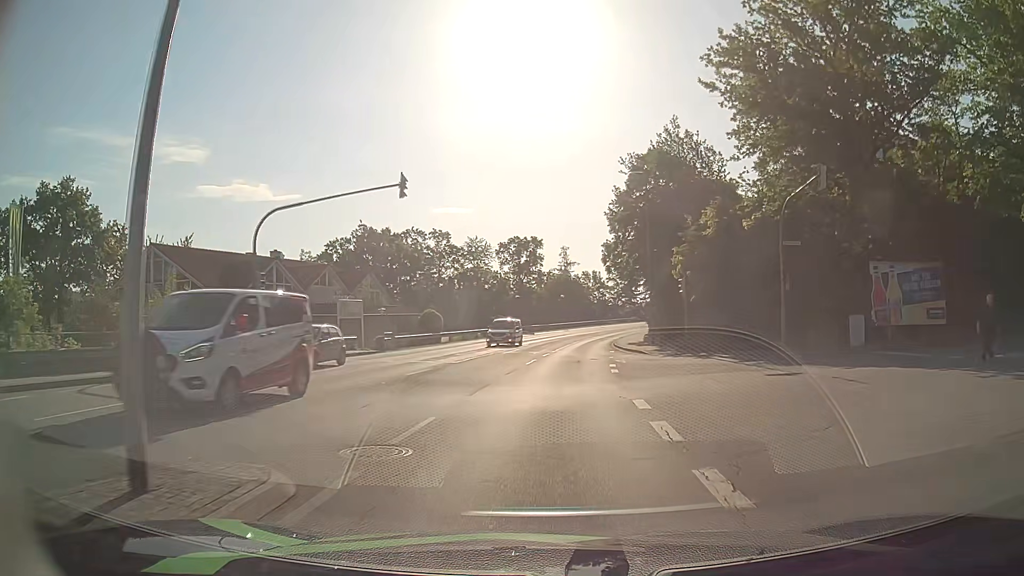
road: tertiary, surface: asphalt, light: Day
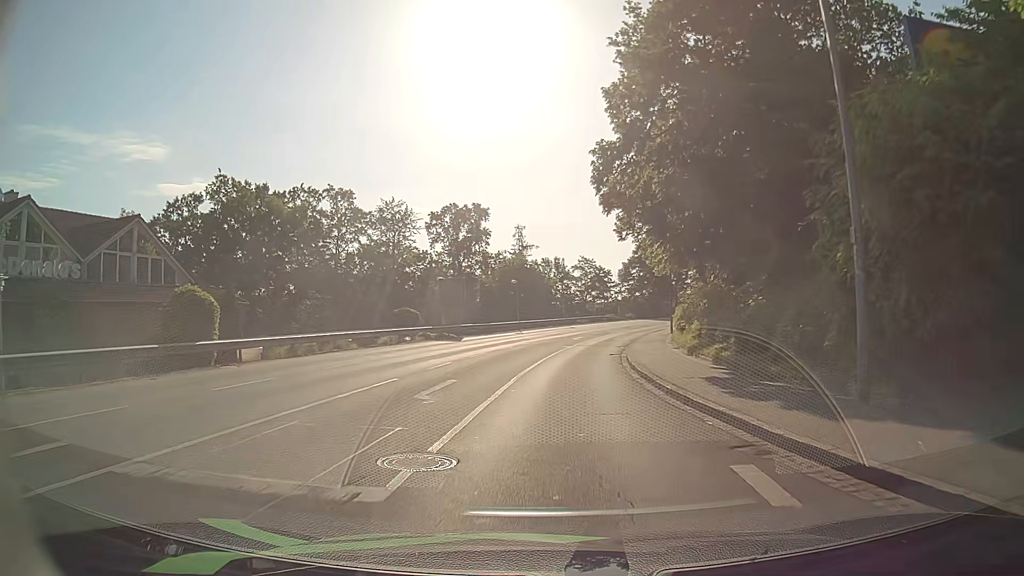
(+1.2, +30.1) m; +4°
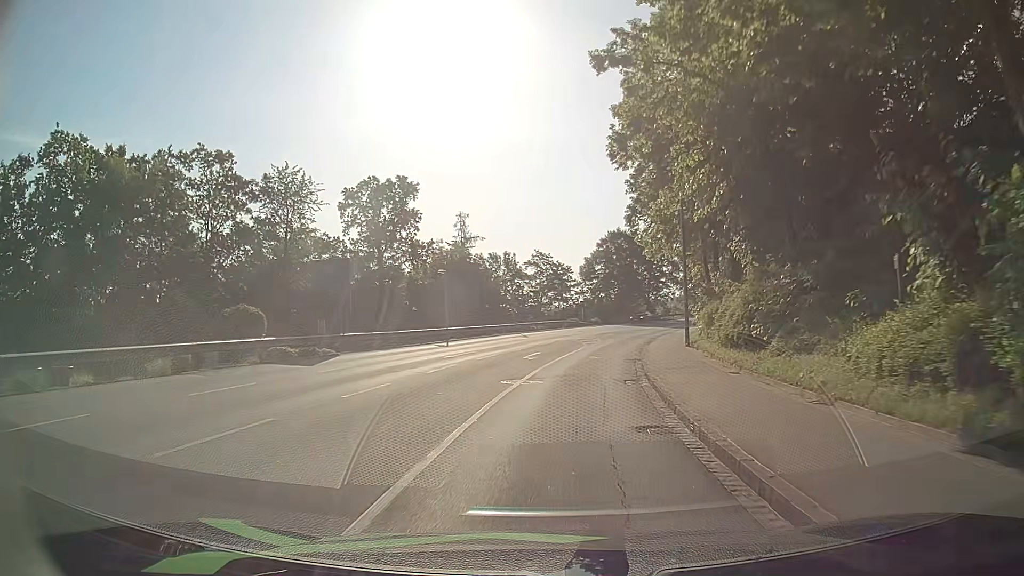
(+0.5, +18.5) m; +4°
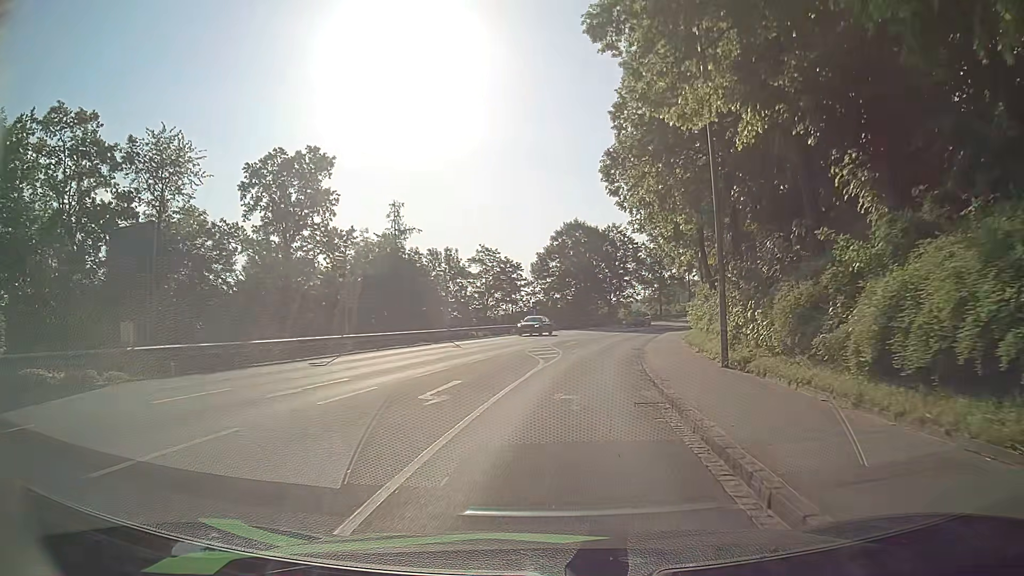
(+0.4, +12.7) m; +5°
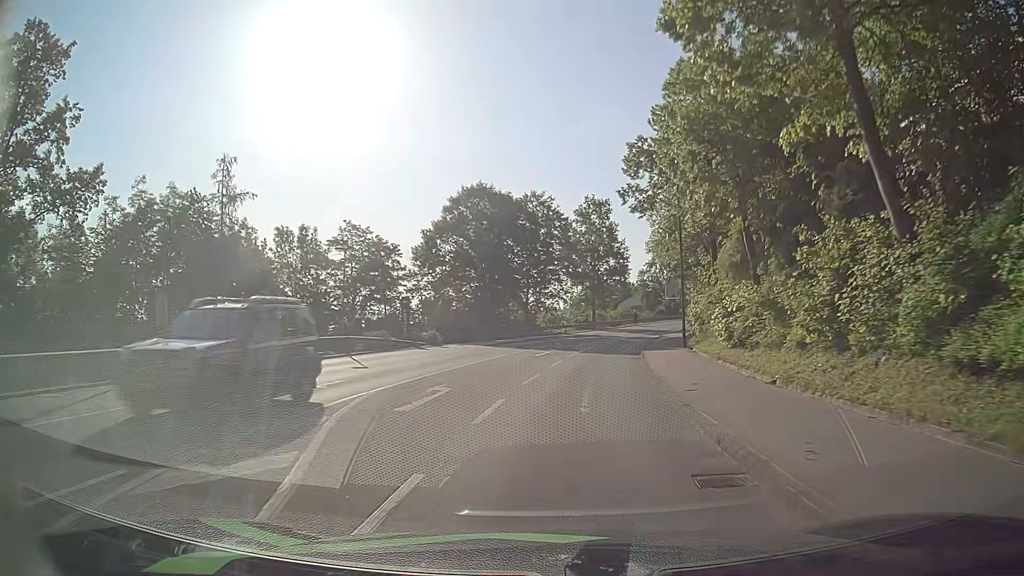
(+1.3, +26.2) m; +7°
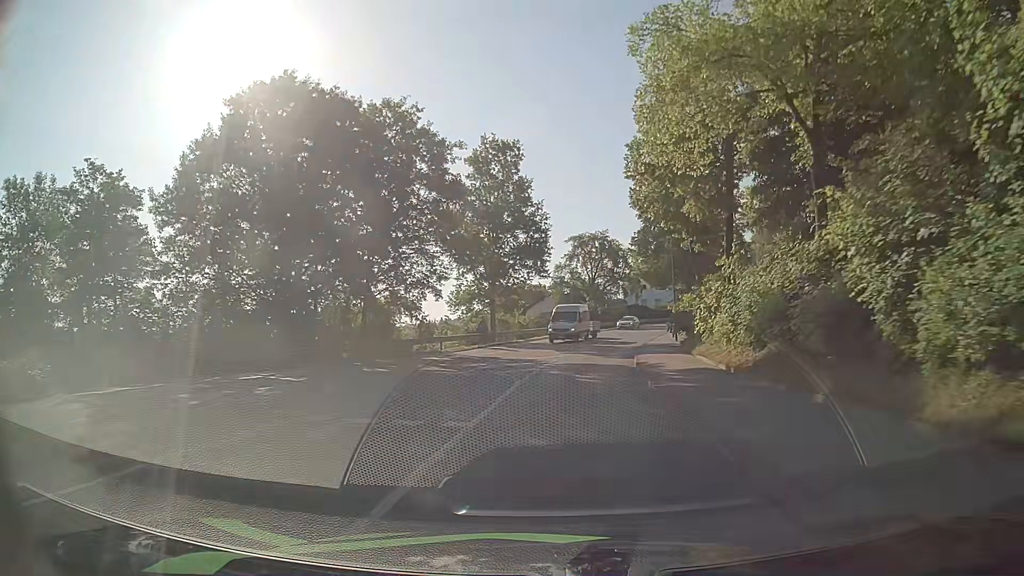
(+2.2, +28.0) m; +8°
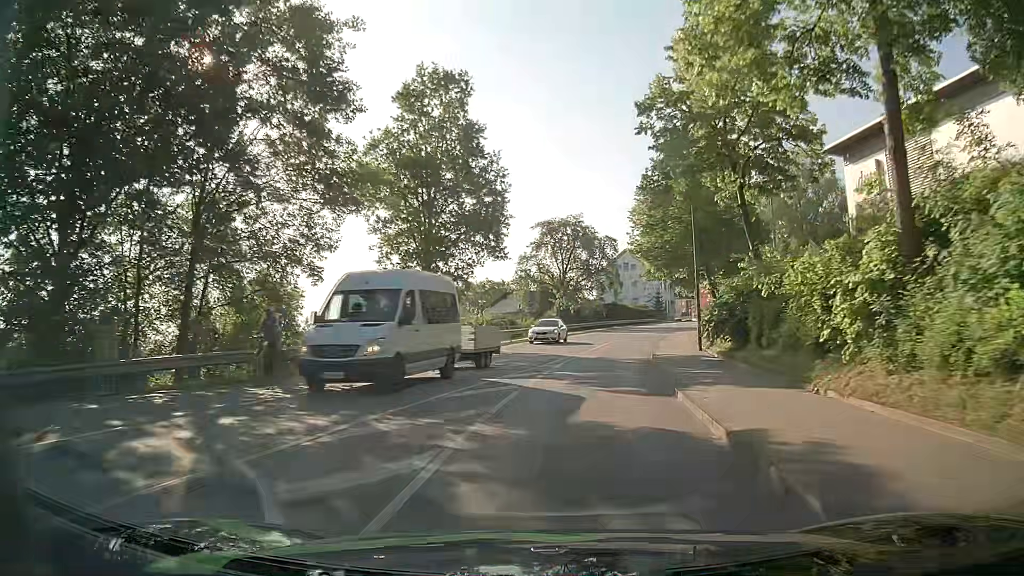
(+0.4, +14.3) m; +3°
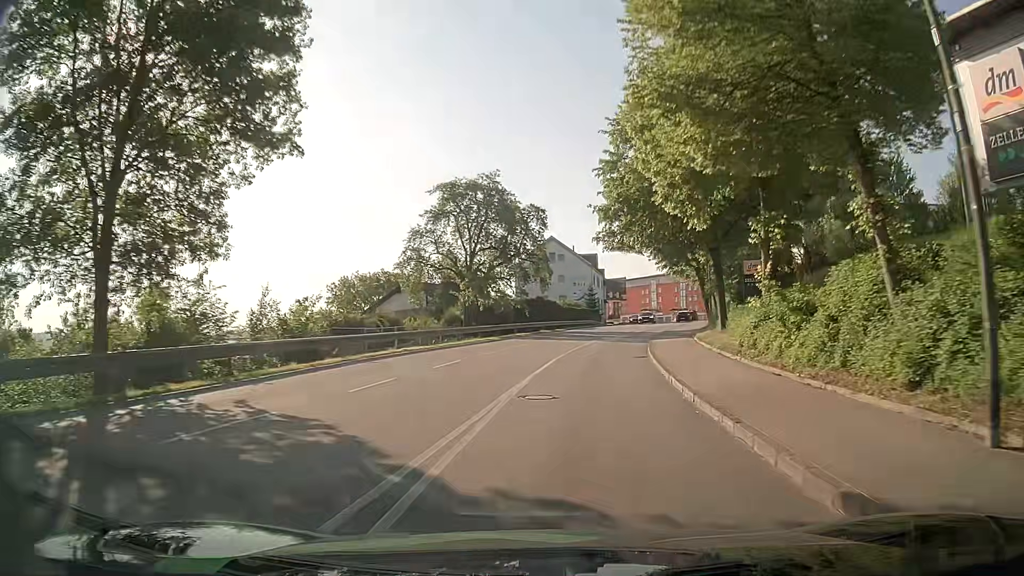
(+1.0, +21.5) m; +6°
